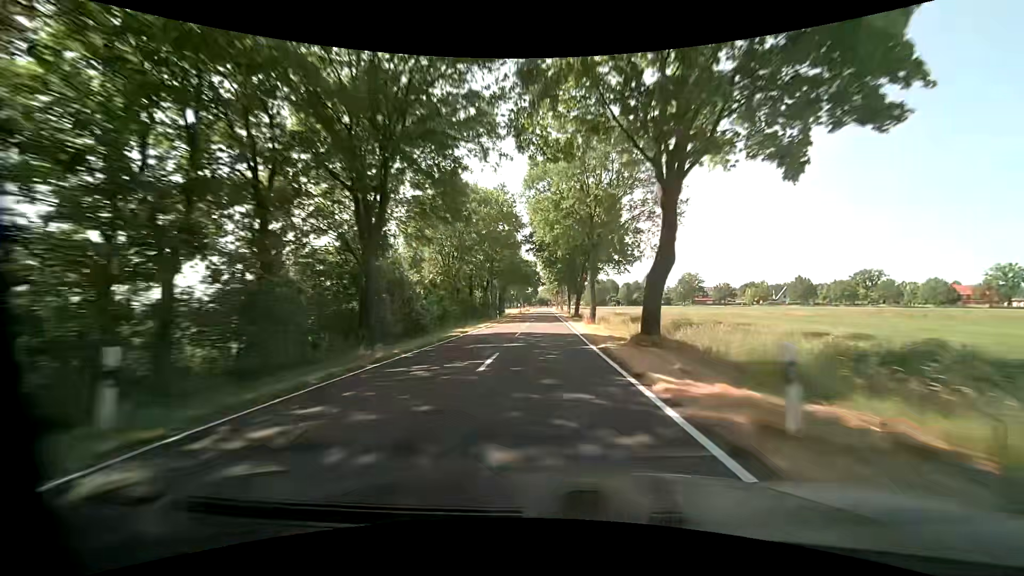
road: tertiary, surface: asphalt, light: Day
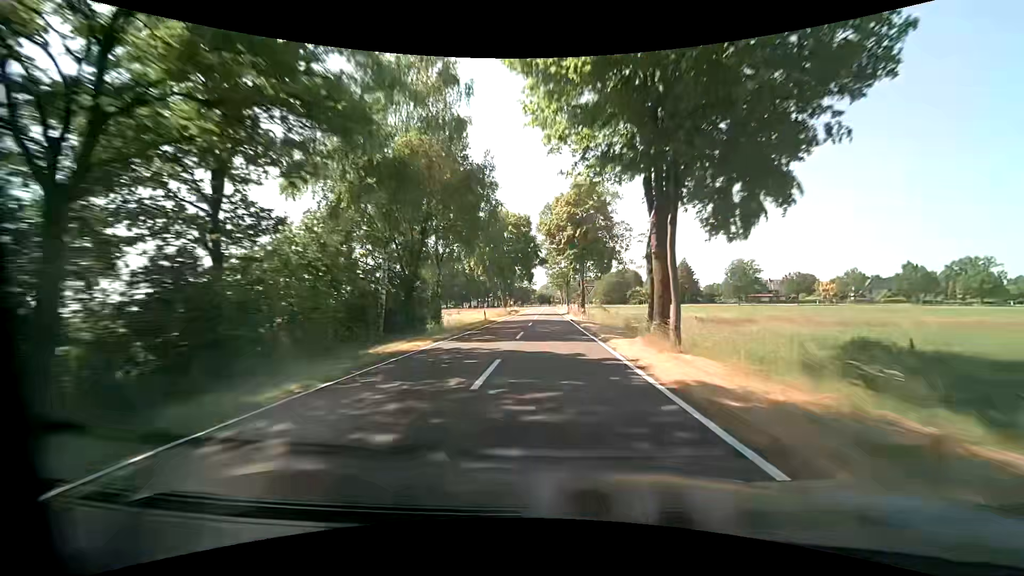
(+0.4, +64.1) m; 0°
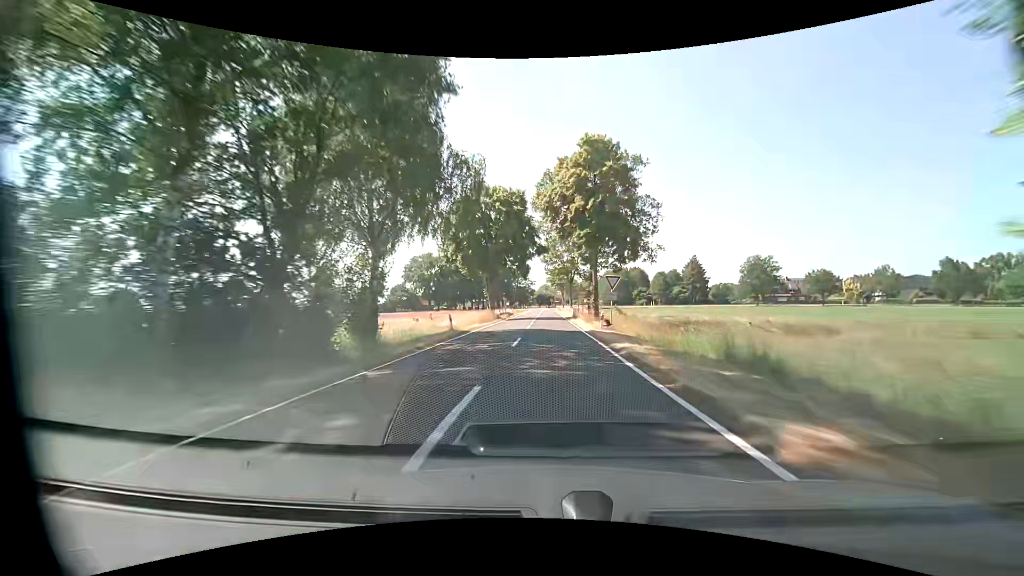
(+0.1, +15.0) m; 0°
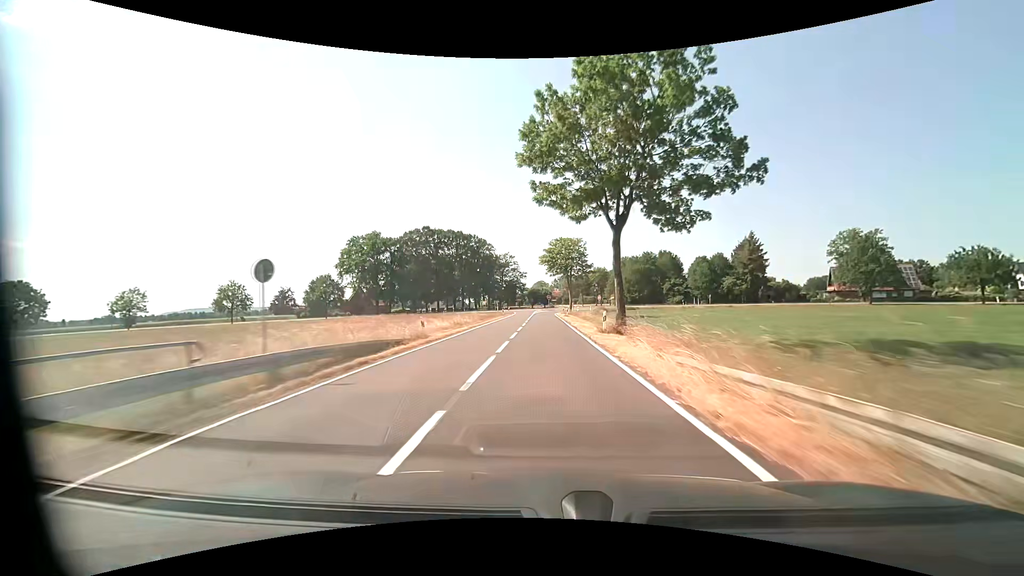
(+0.4, +55.5) m; +1°
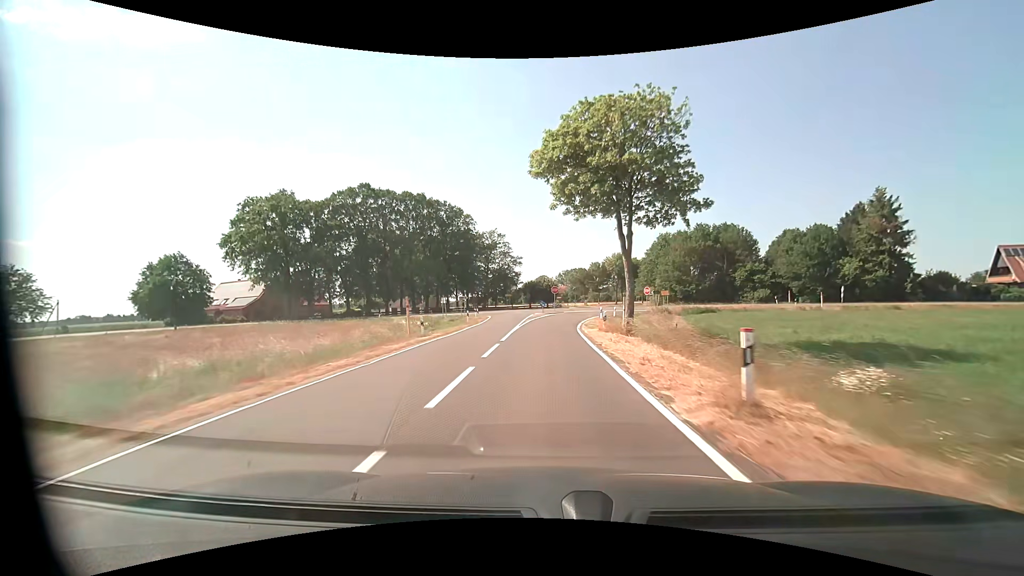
(-0.4, +48.4) m; -1°
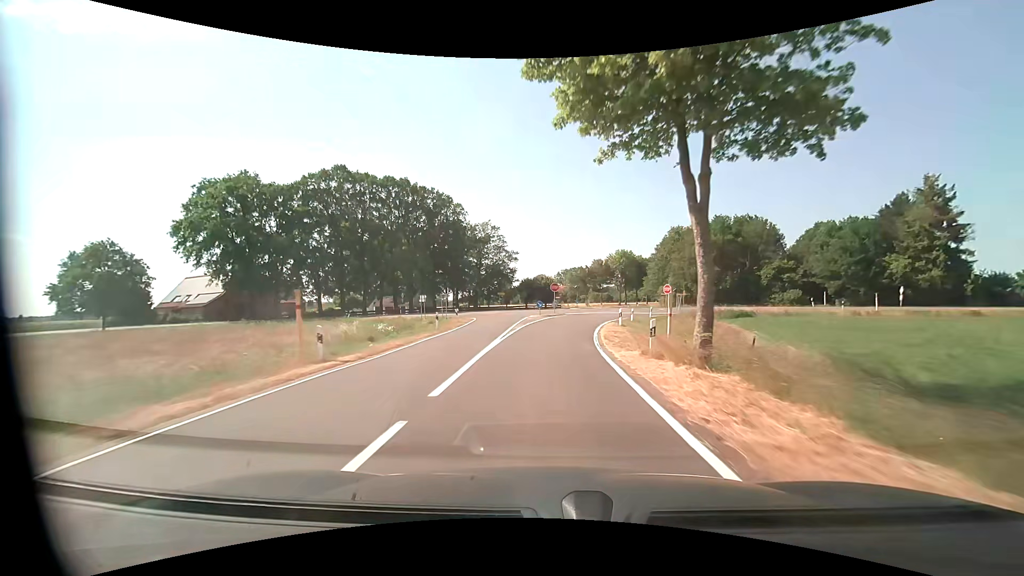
(0.0, +10.7) m; 0°
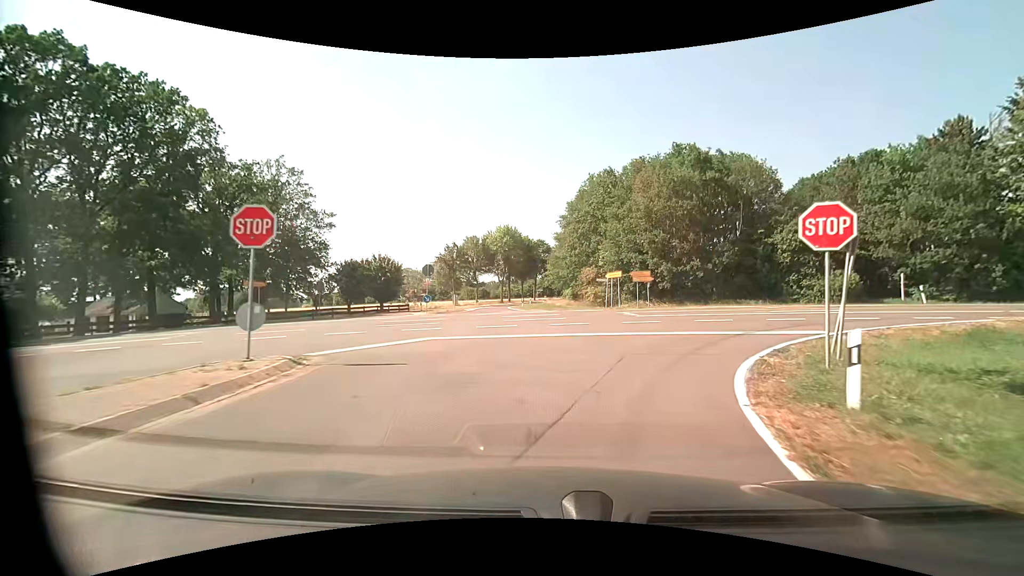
(+3.9, +40.9) m; +14°
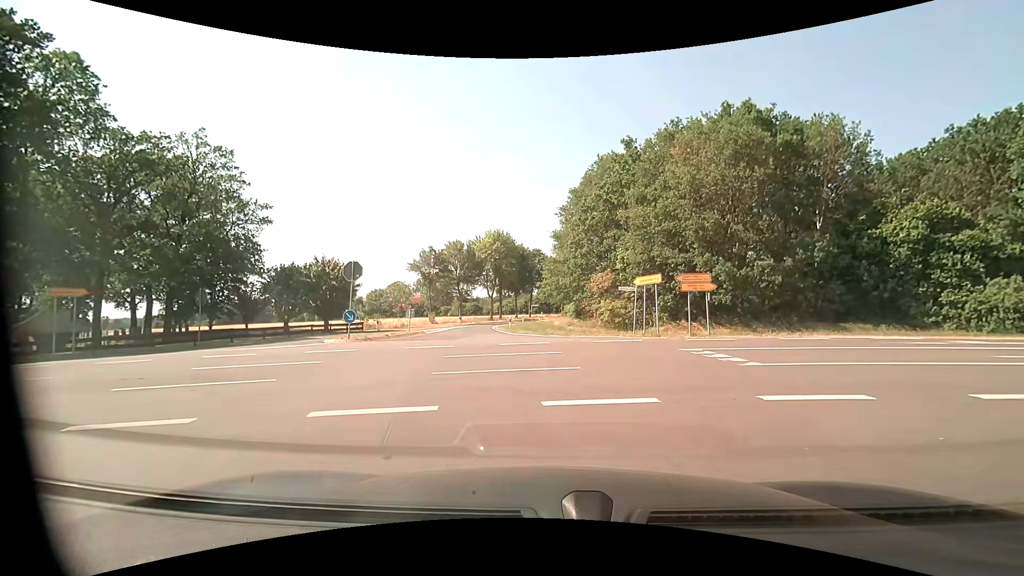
(+0.2, +12.7) m; -2°
(0, +10) (-1, +20) (-3, +30) (-4, +40) (-5, +50) (-5, +60) (-4, +70) (-2, +80) (0, +89) (+3, +99) m
